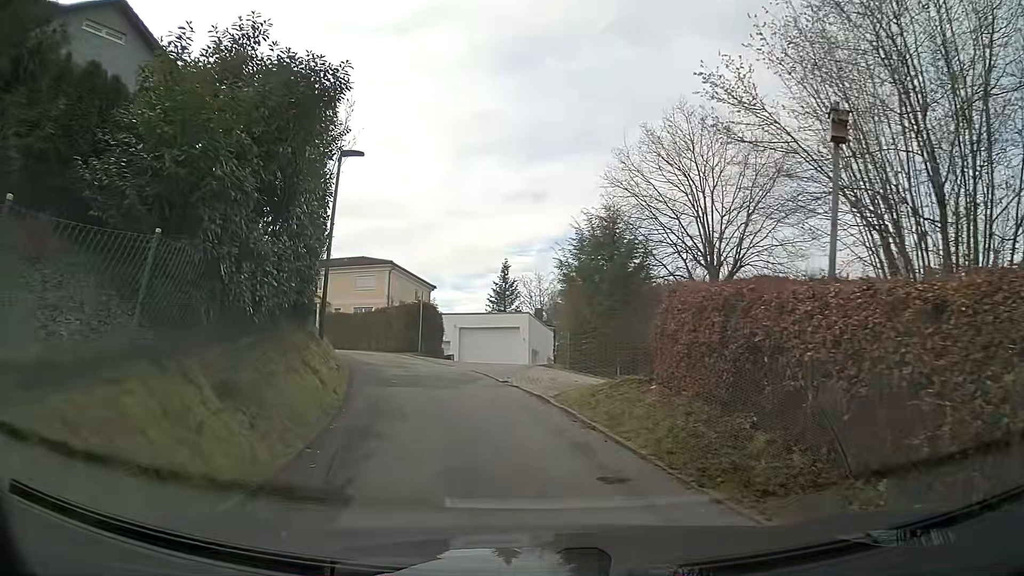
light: Day
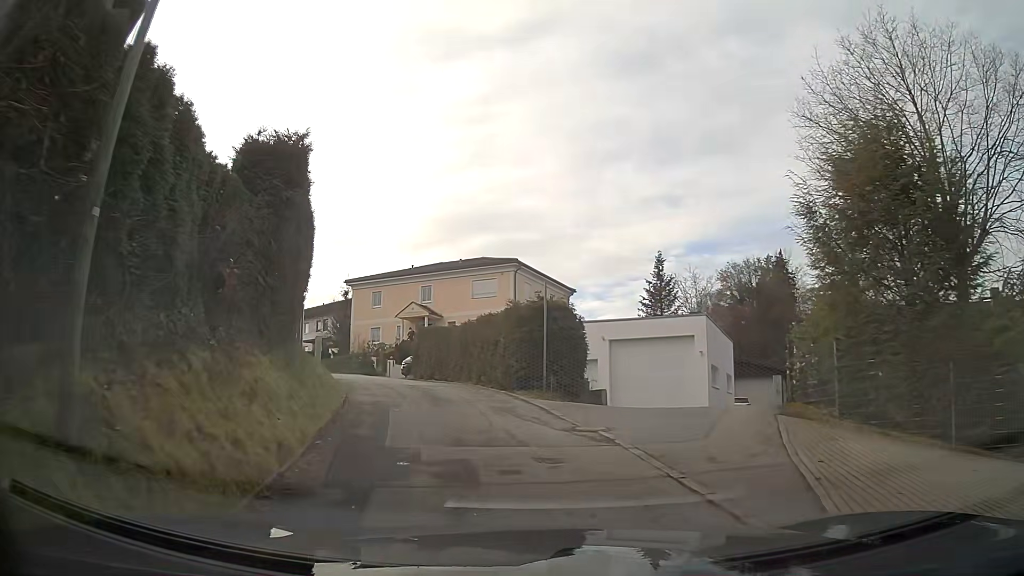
(-1.6, +12.6) m; -14°
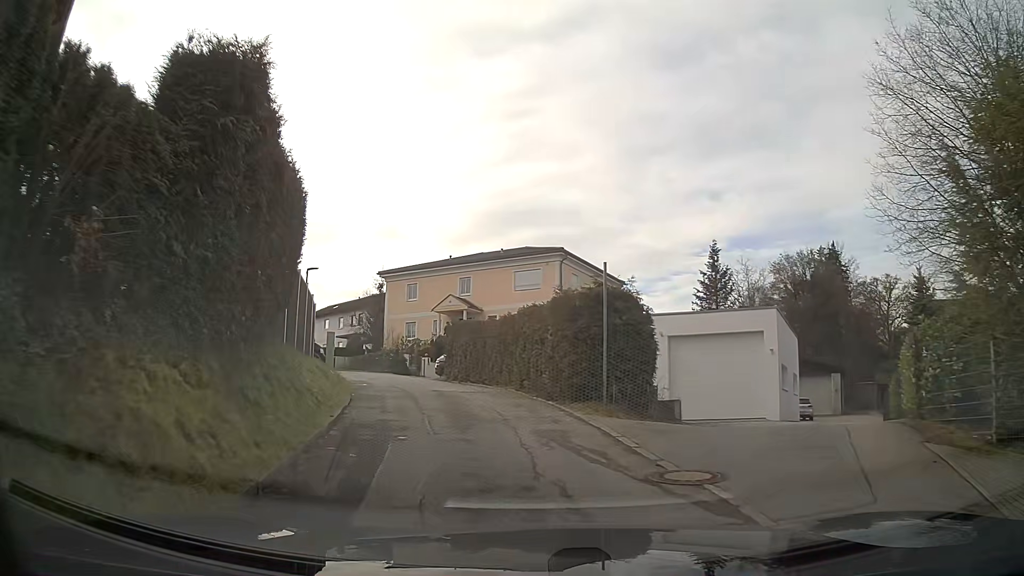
(-0.1, +3.6) m; -3°
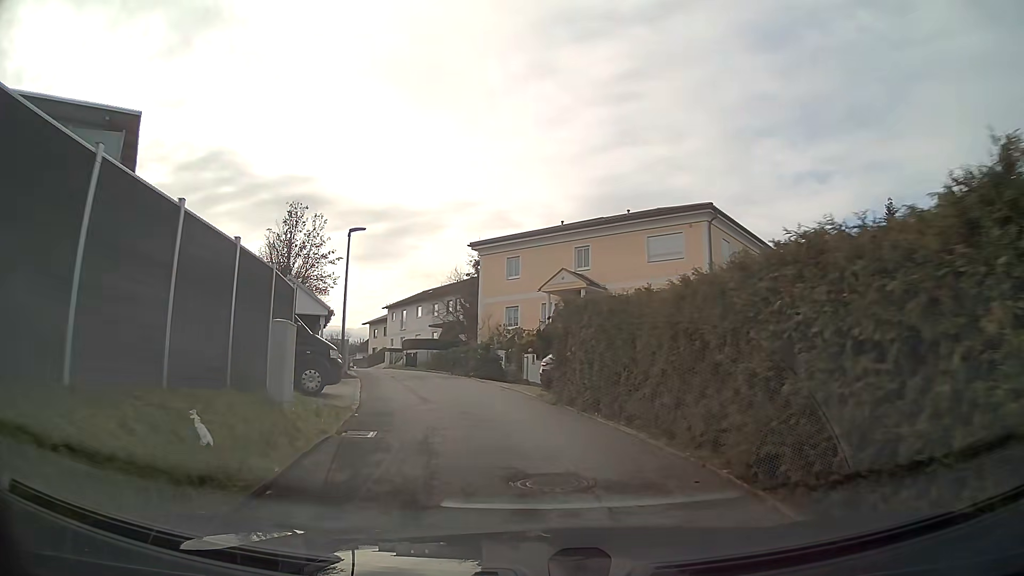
(-1.0, +11.2) m; -10°
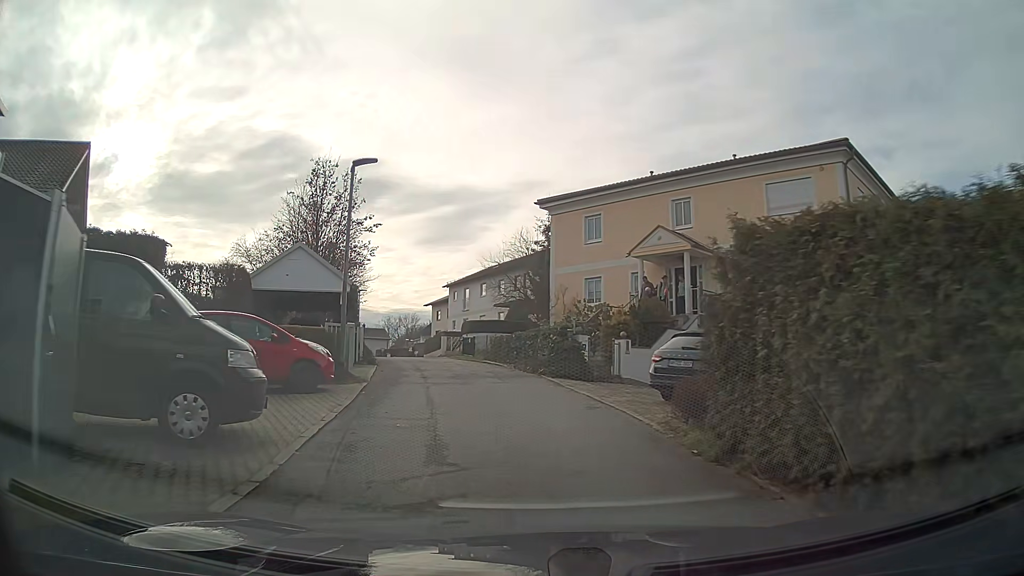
(-0.4, +8.1) m; -6°
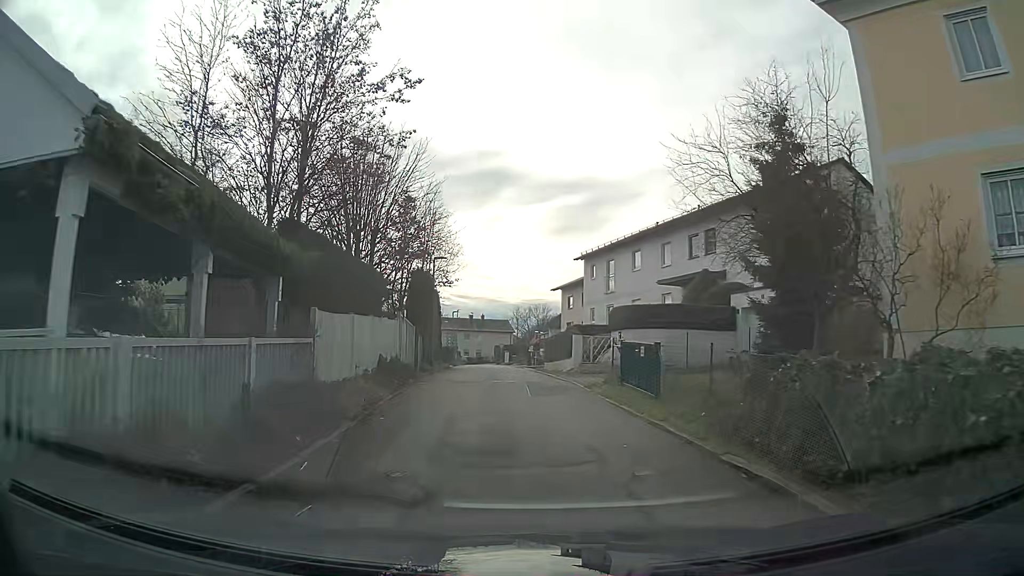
(-2.2, +20.8) m; -10°
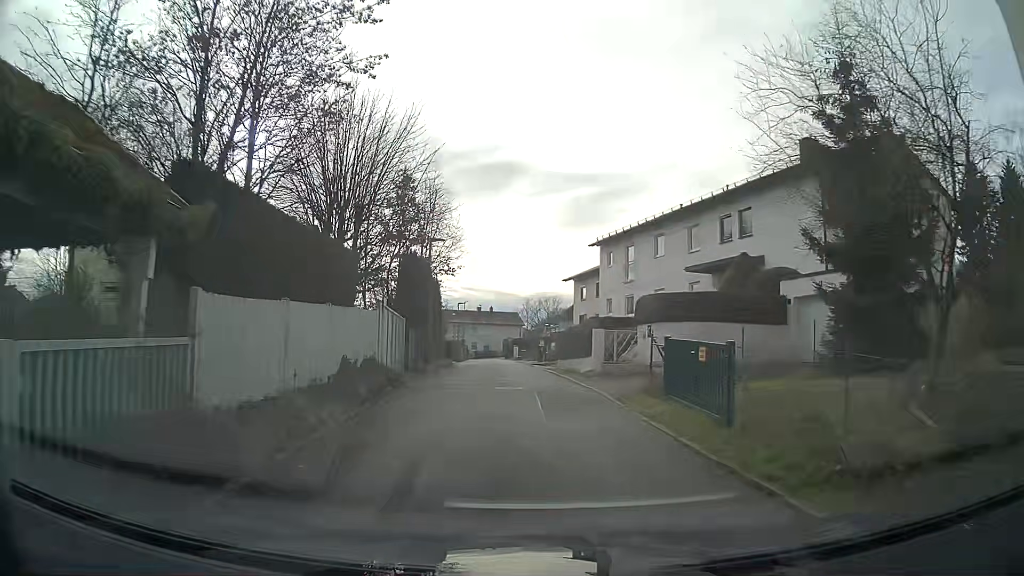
(0.0, +4.1) m; -1°
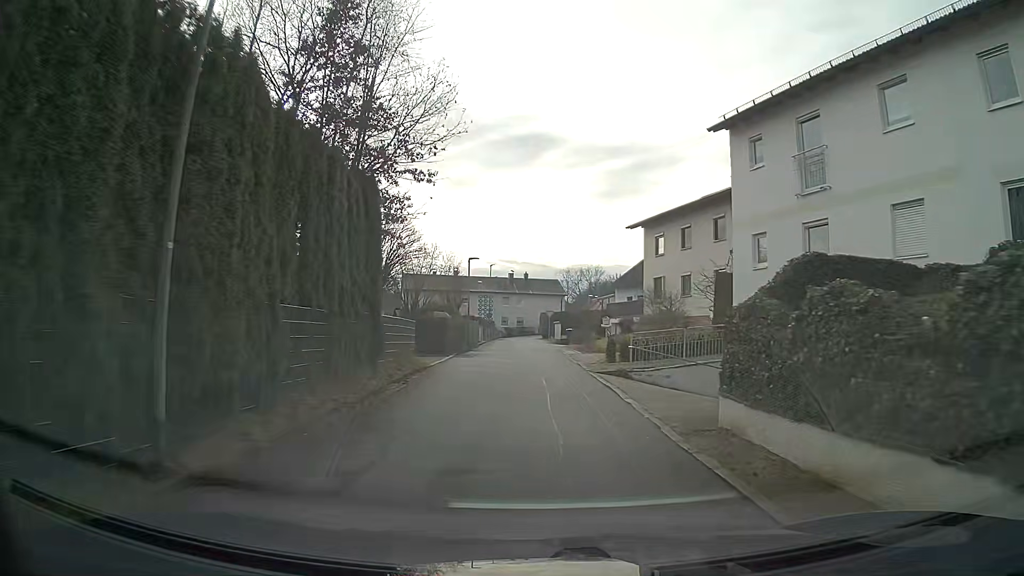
(-0.5, +21.6) m; -3°
(0, +10) (0, +20) (0, +30) (0, +40) (-1, +50) (-1, +60) (-1, +70) (-2, +79) (-12, +80) (-21, +76) m
